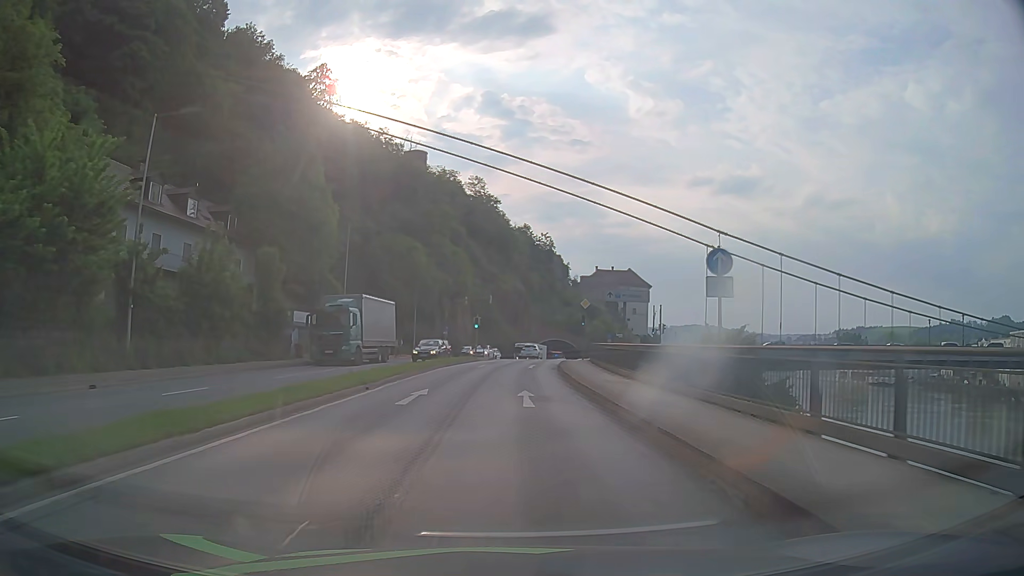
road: primary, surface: asphalt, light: Day
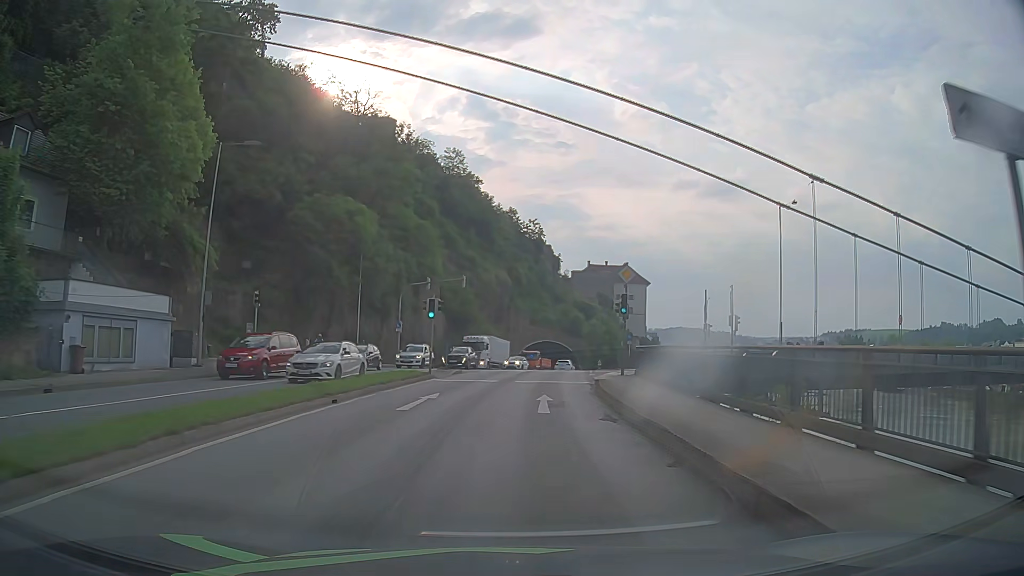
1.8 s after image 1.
(+0.1, +23.1) m; +1°
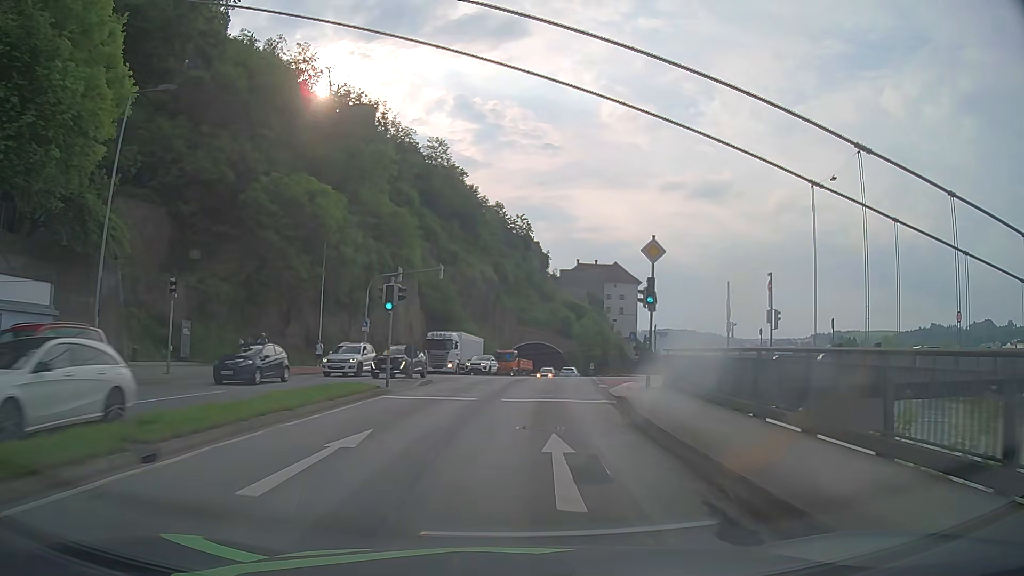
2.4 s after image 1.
(+0.1, +7.7) m; +1°
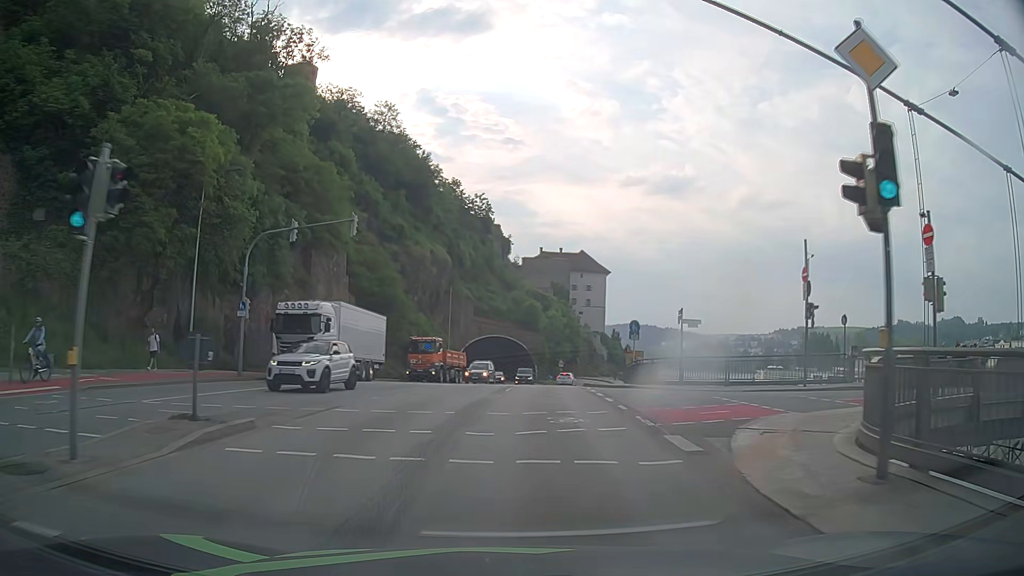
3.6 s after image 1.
(+0.5, +15.3) m; +4°
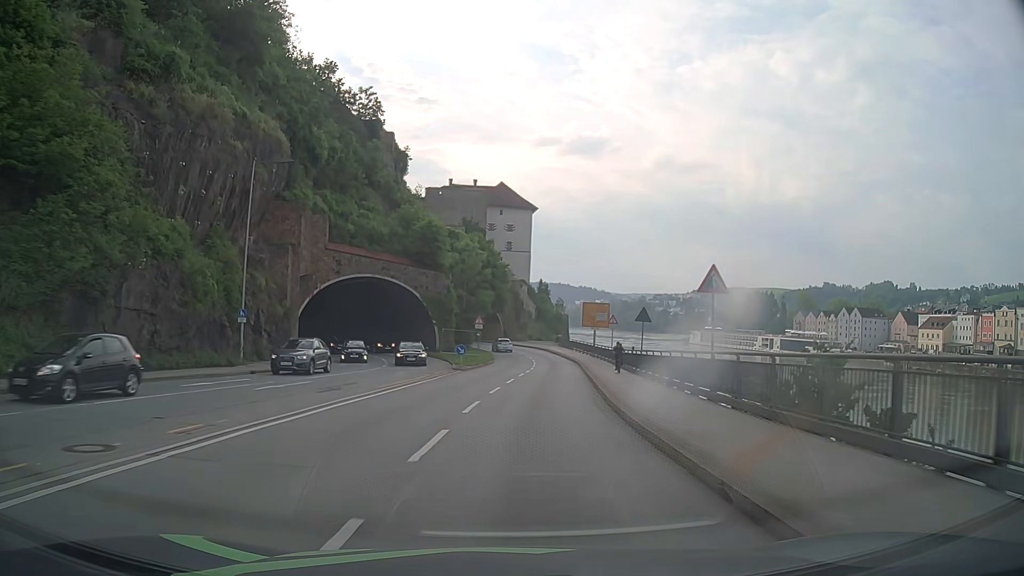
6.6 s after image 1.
(+2.6, +38.9) m; +8°
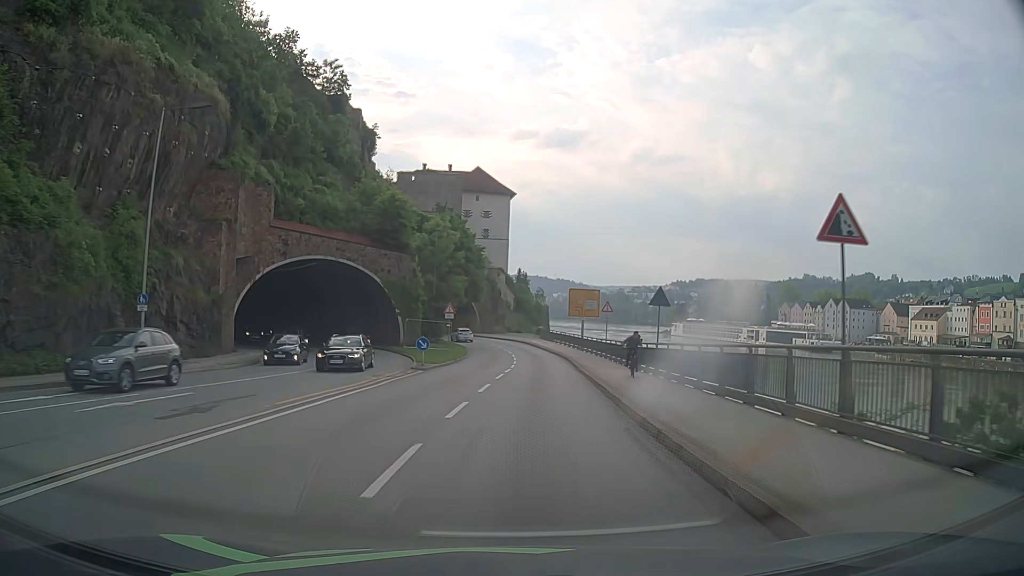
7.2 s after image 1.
(+0.1, +8.0) m; +2°
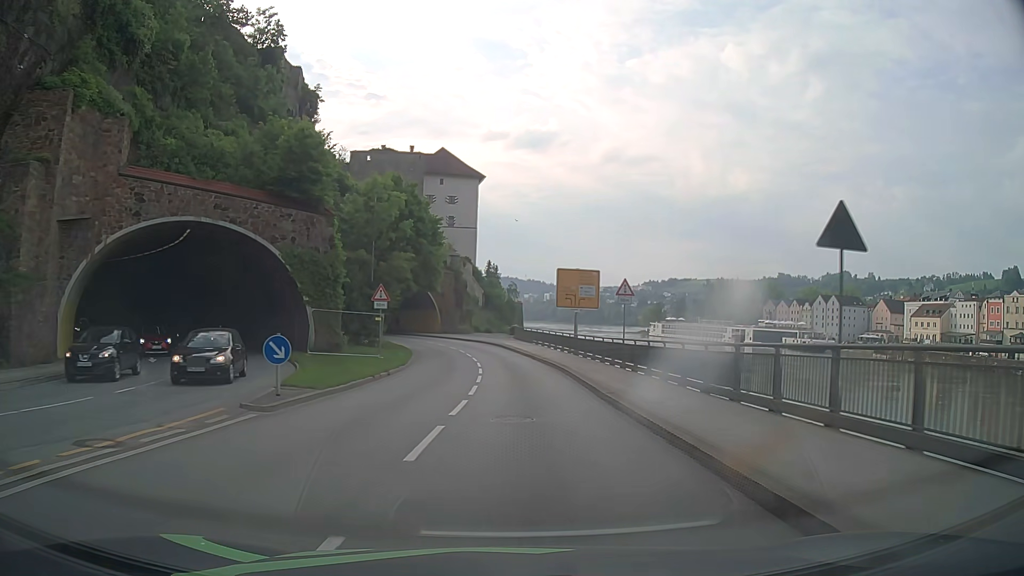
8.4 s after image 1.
(+0.4, +16.2) m; +3°
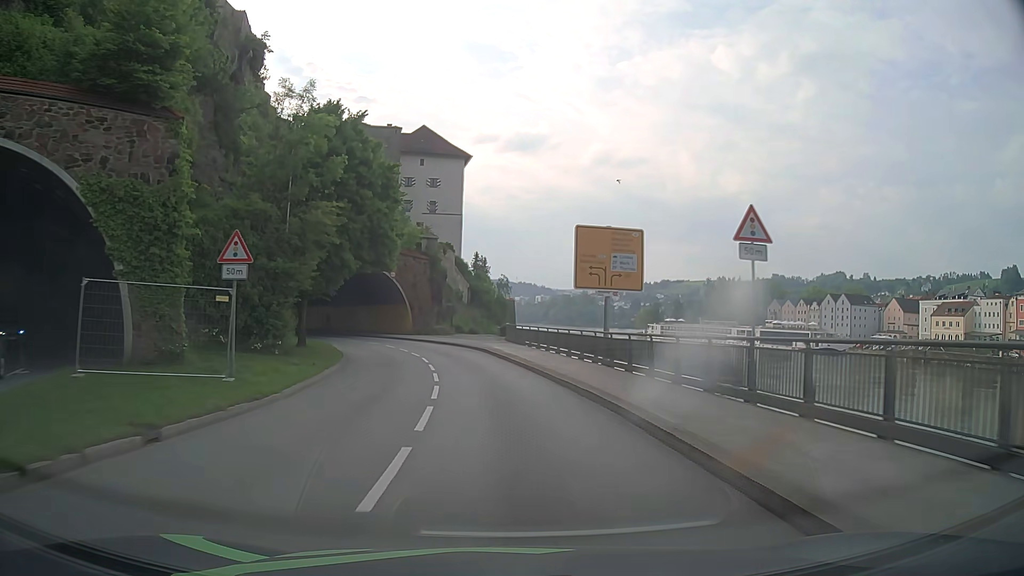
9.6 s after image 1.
(+0.1, +16.0) m; +1°
(0, +10) (-1, +20) (-2, +30) (-4, +40) (-8, +49) (-13, +57) (-20, +65) (-26, +73) (-34, +79) (-43, +84) m
